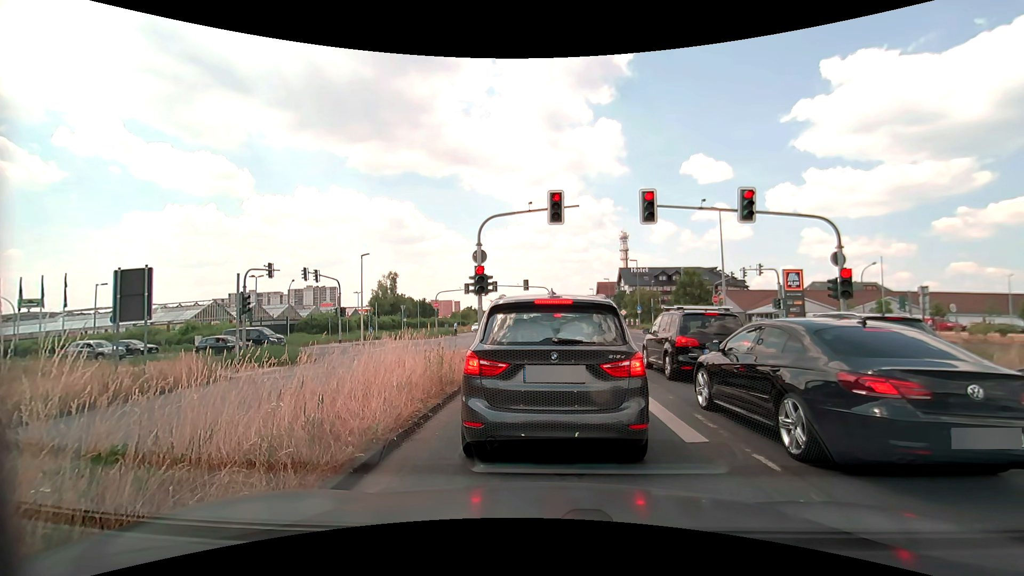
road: primary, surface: asphalt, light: Day
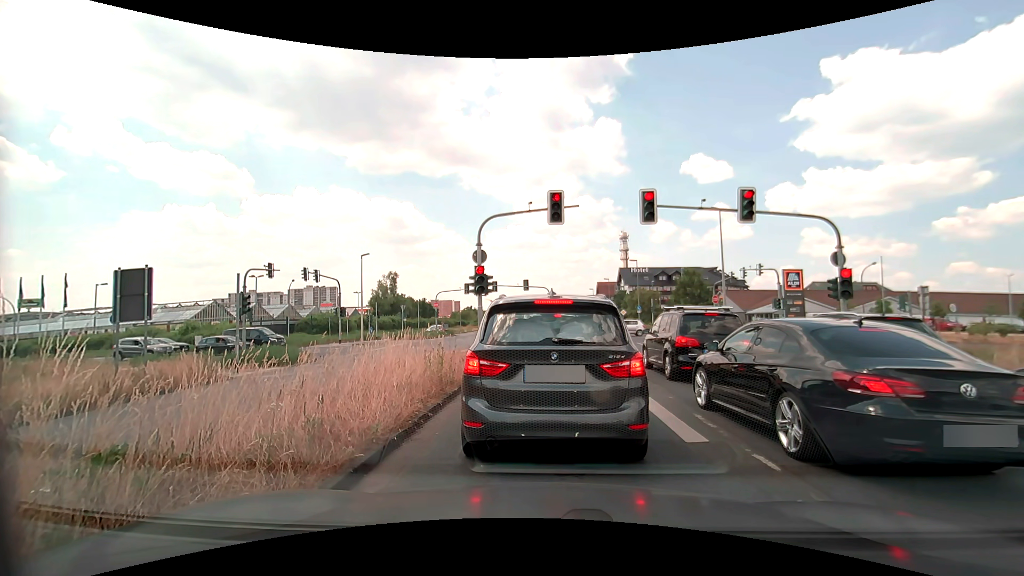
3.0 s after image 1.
(0.0, 0.0) m; 0°
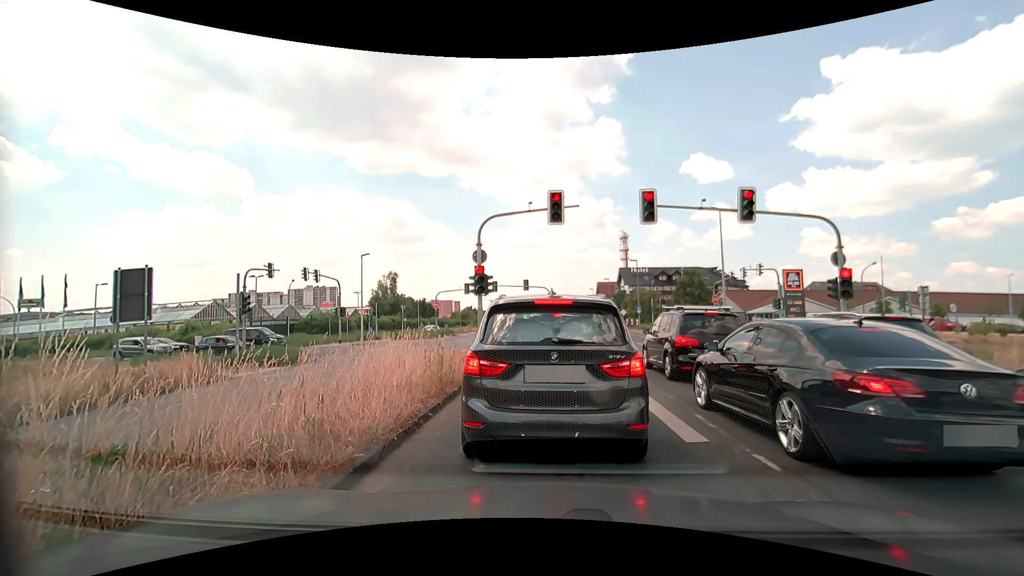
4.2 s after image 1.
(0.0, 0.0) m; 0°
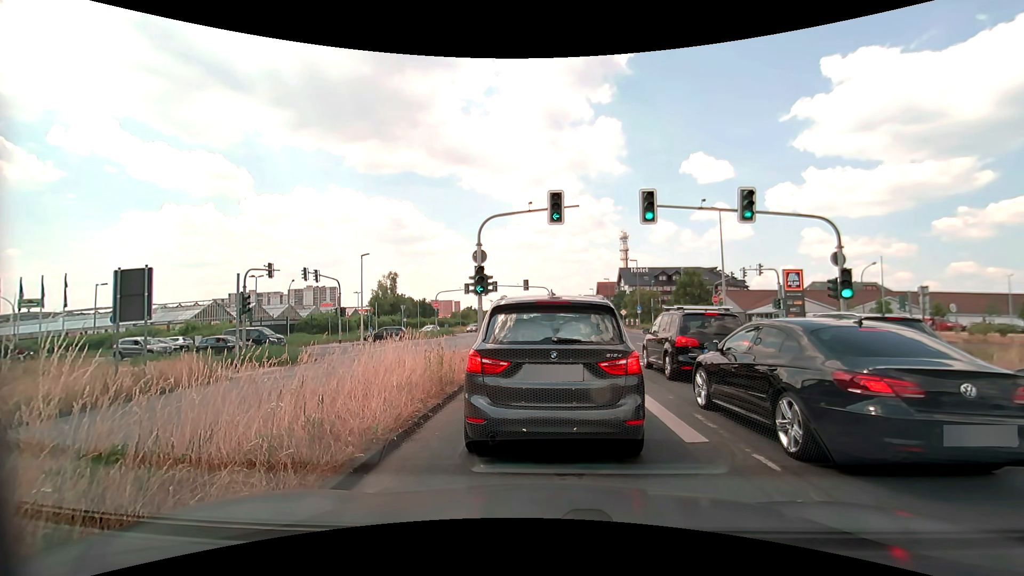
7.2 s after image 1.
(0.0, 0.0) m; 0°
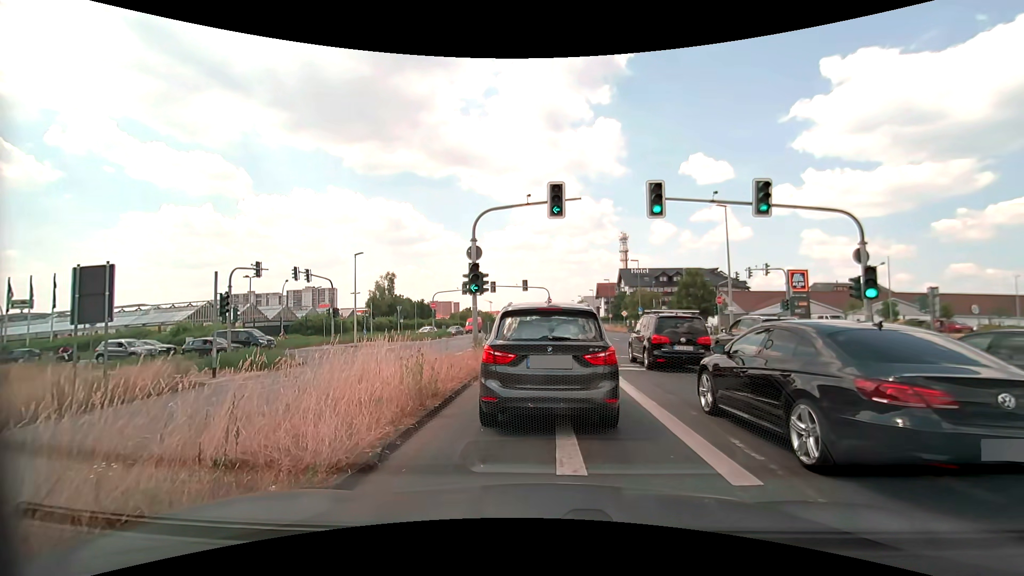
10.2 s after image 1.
(0.0, +1.5) m; -1°
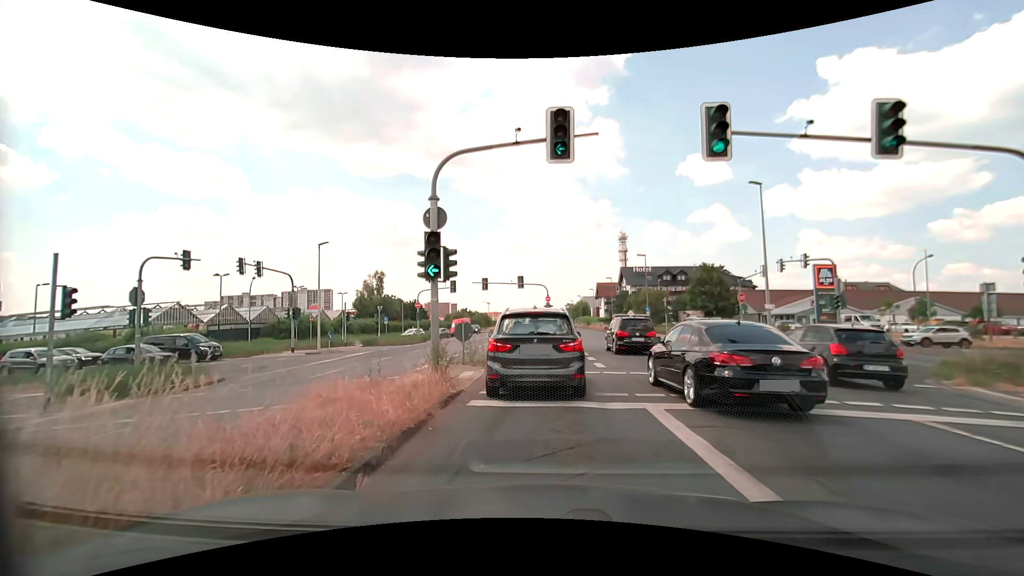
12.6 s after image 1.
(0.0, +6.7) m; +1°
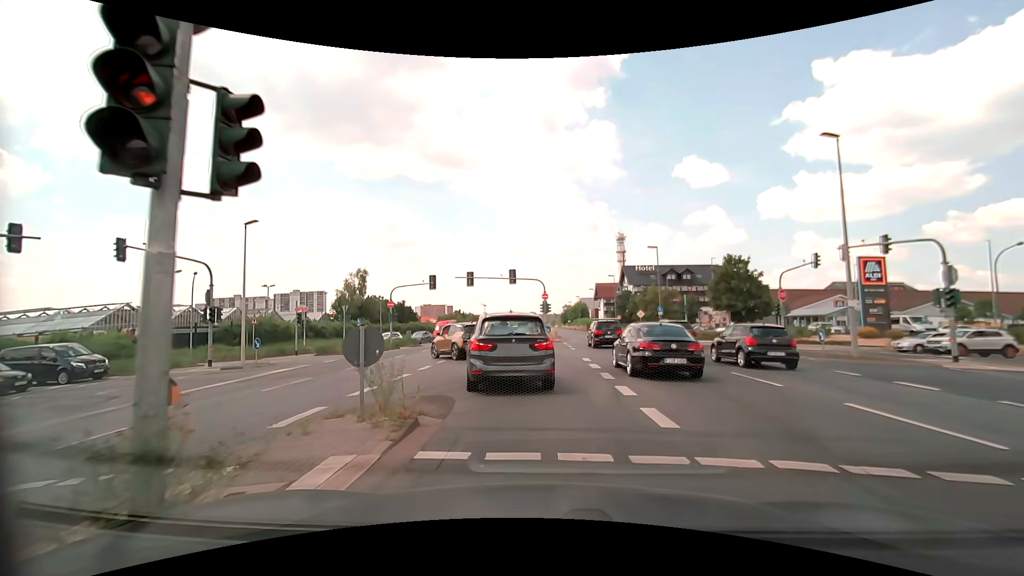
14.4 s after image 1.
(-0.1, +8.8) m; 0°
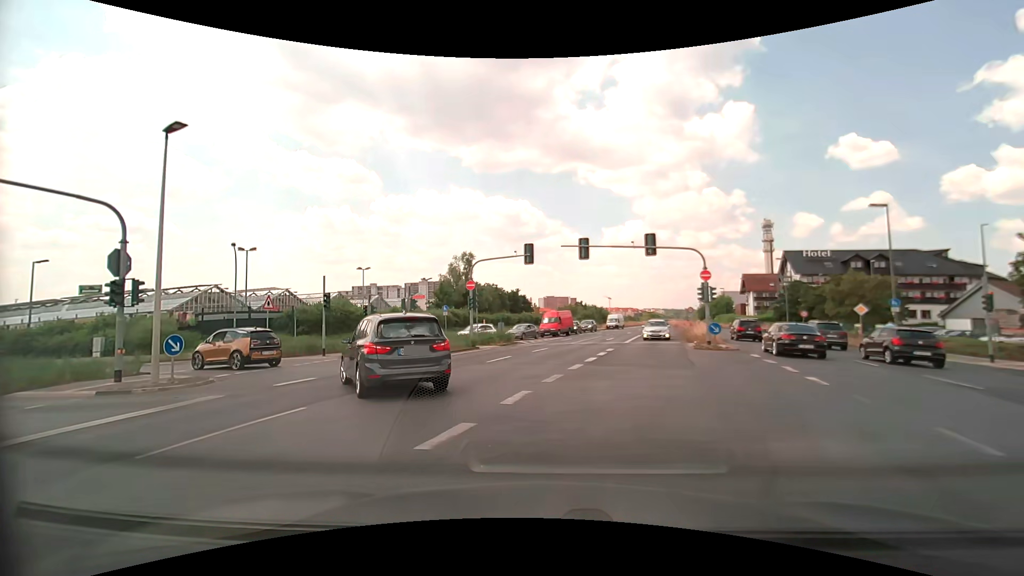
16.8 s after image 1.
(-1.2, +15.1) m; -15°
(-2, +10) (-7, +18) (-16, +23) (-25, +25) (-35, +26) (-45, +28) (-55, +29) (-65, +31) (-75, +33) (-85, +35) m
